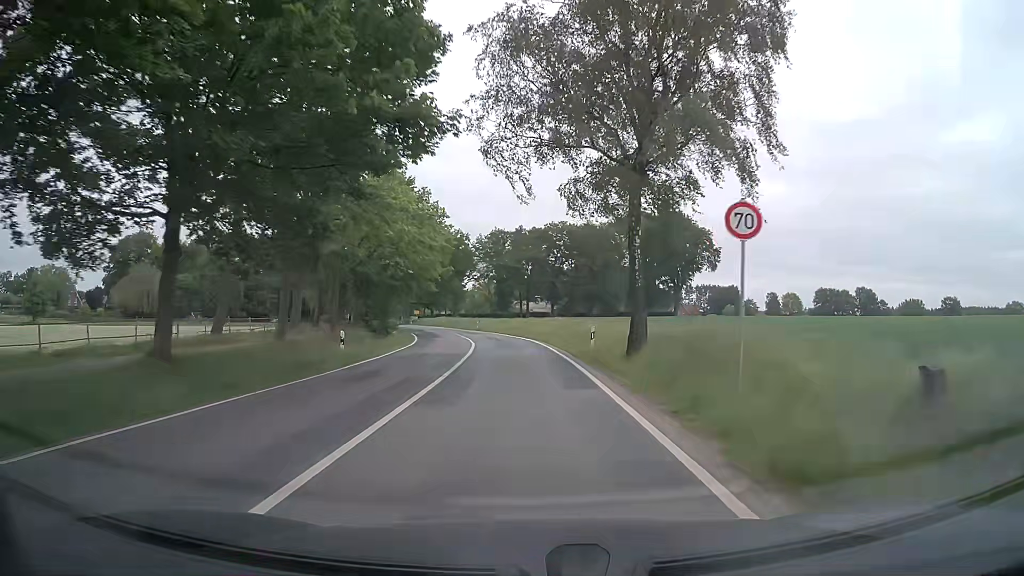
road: secondary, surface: asphalt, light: Day
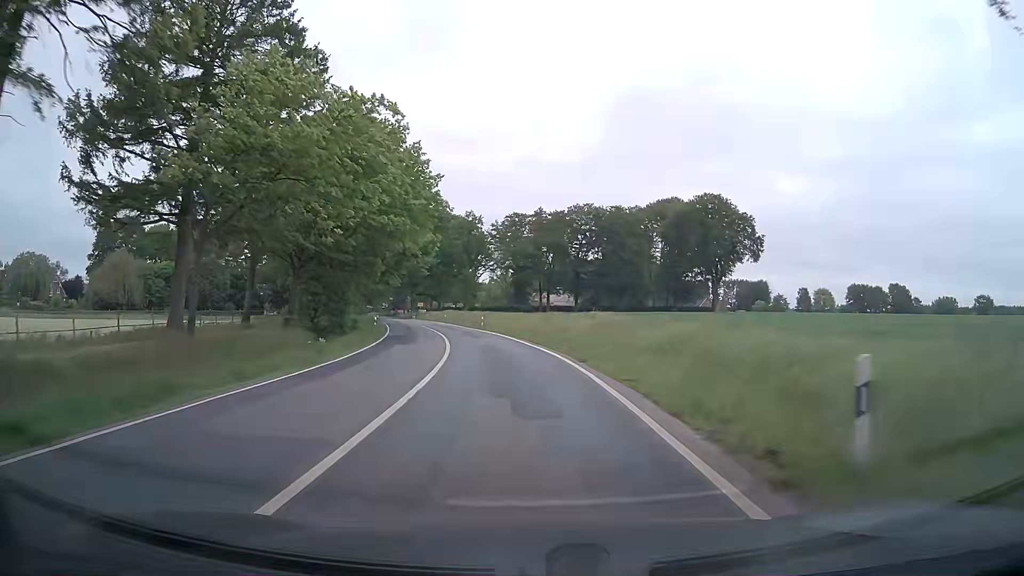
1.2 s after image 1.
(-0.2, +18.5) m; -2°
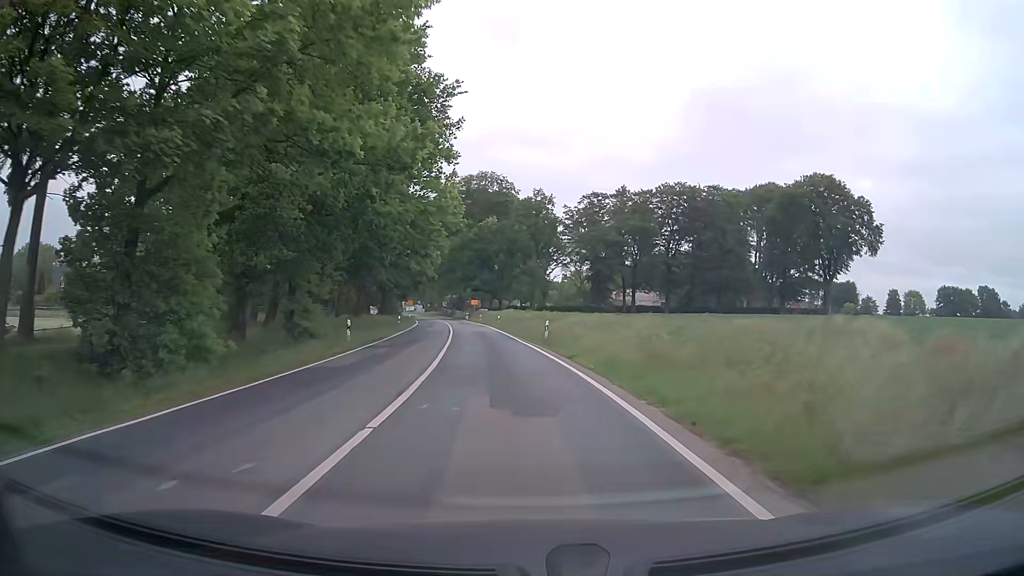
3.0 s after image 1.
(-1.2, +24.9) m; -6°
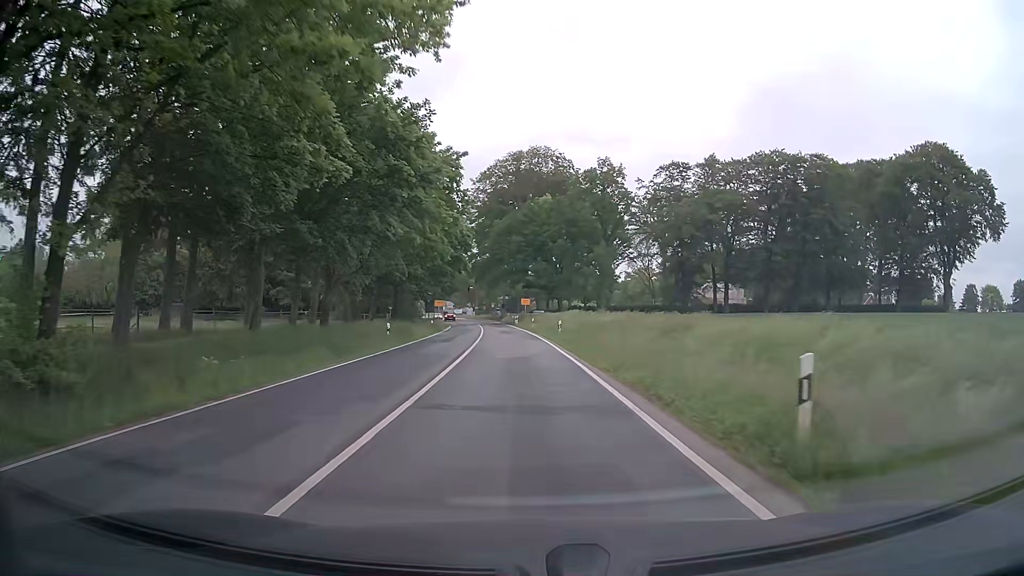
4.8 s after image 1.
(-1.4, +24.0) m; -6°
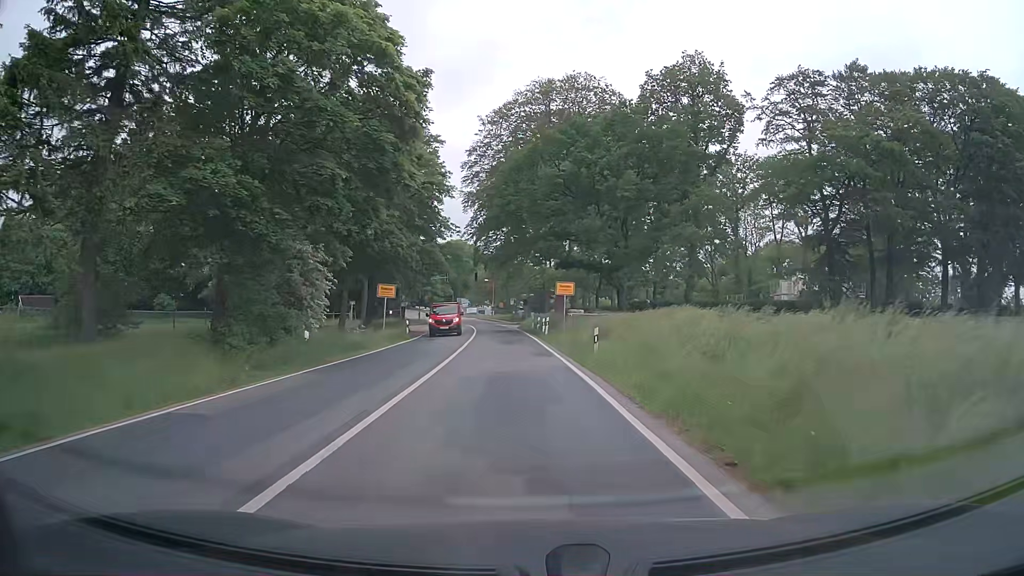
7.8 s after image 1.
(-0.6, +37.7) m; -2°
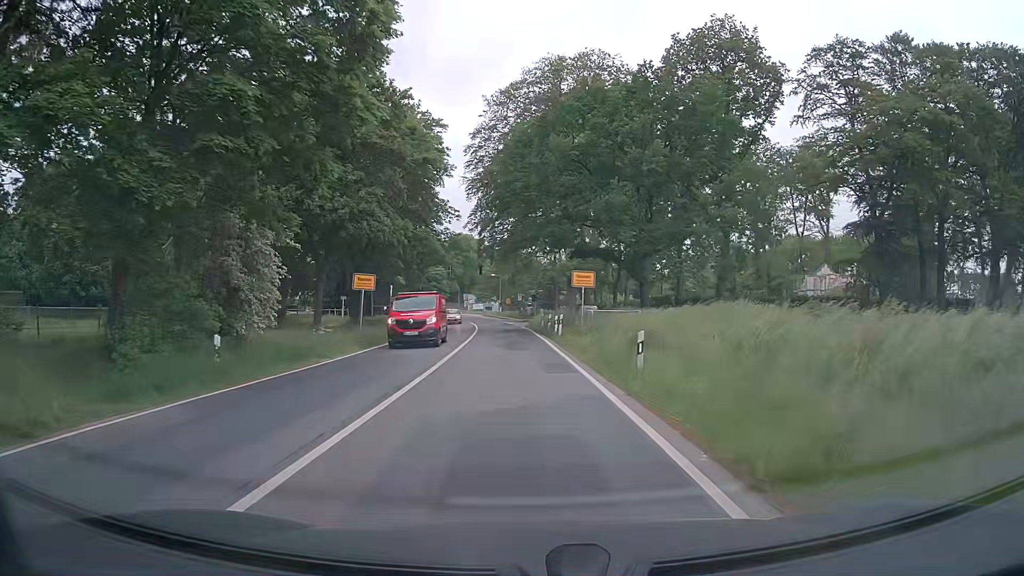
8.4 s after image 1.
(0.0, +6.6) m; 0°
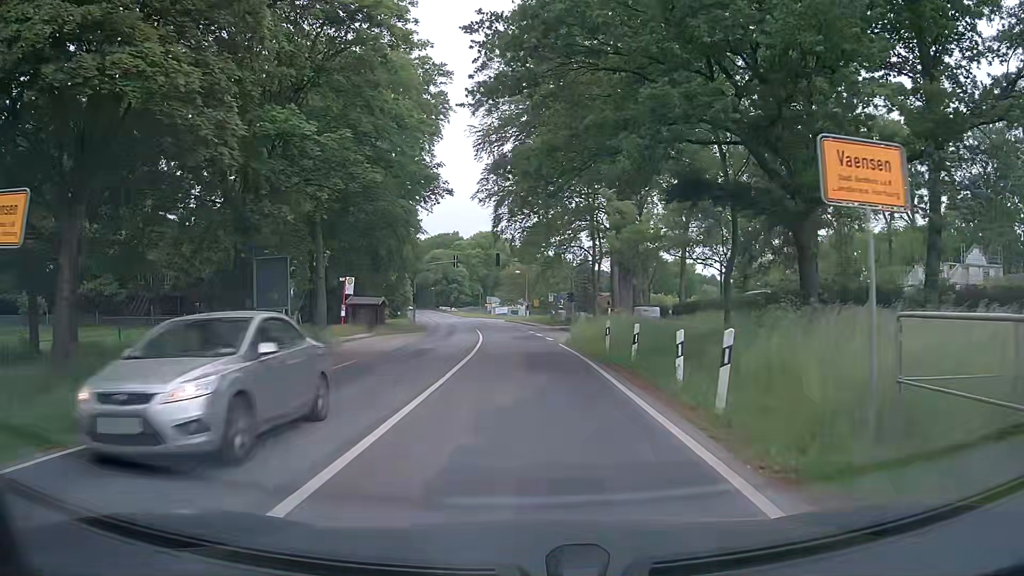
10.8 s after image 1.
(-0.7, +22.6) m; -3°
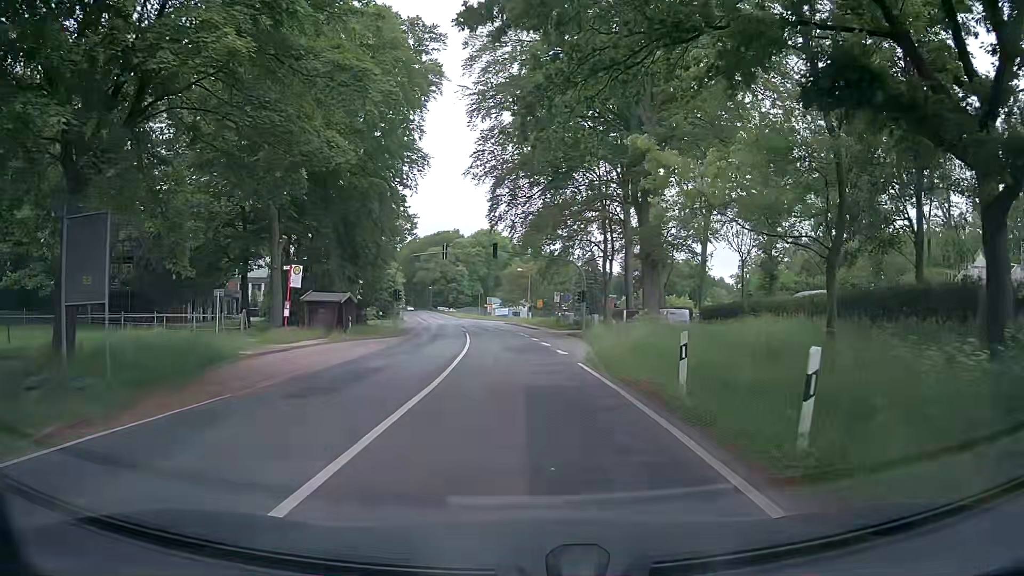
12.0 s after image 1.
(+0.1, +10.0) m; +1°
(0, +10) (0, +20) (+1, +30) (+1, +40) (0, +50) (-1, +60) (-2, +70) (-4, +80) (-6, +89) (-7, +99) m
